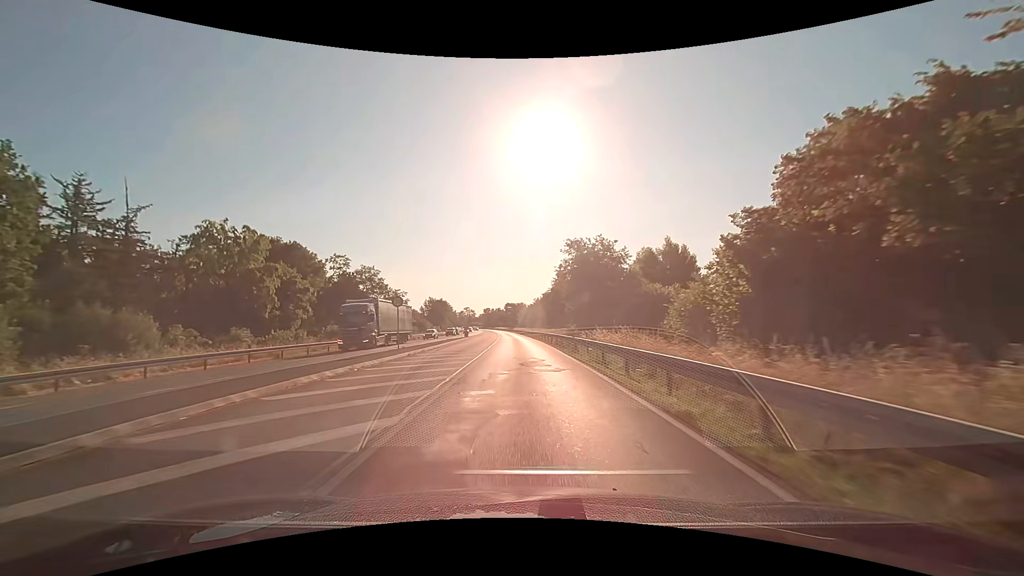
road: primary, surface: asphalt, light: Day
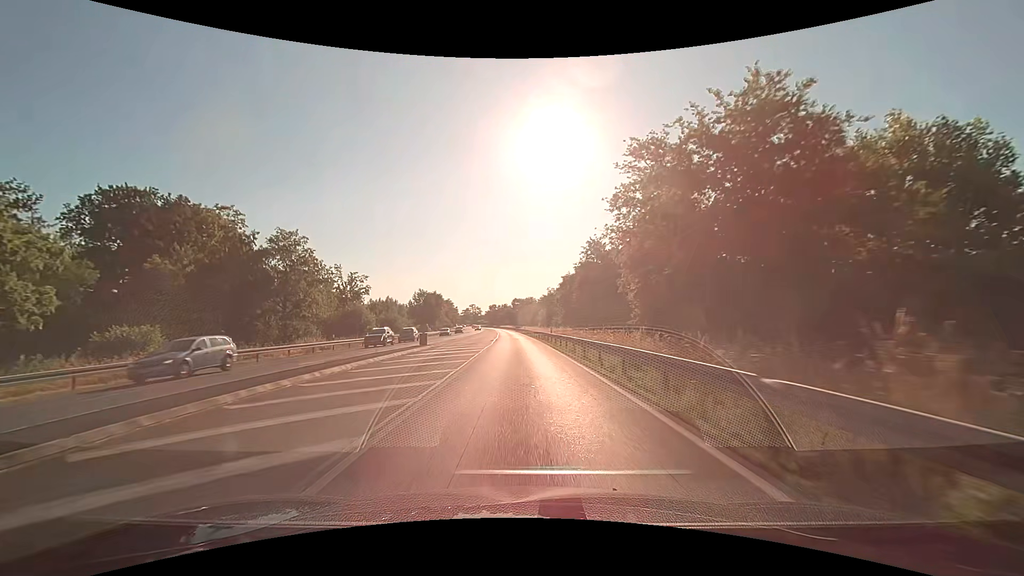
(-0.5, +32.4) m; -1°
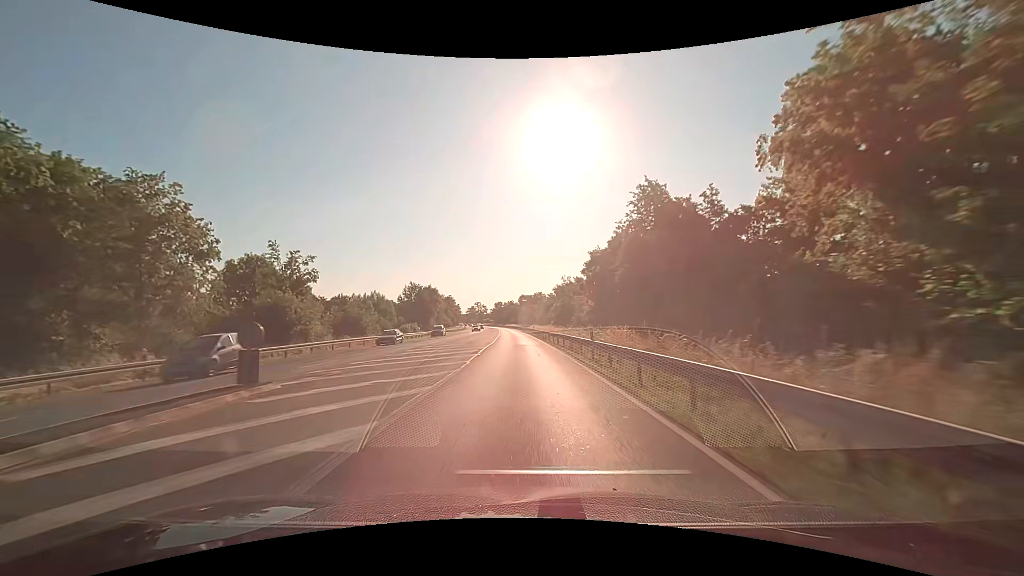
(-0.2, +21.6) m; -1°
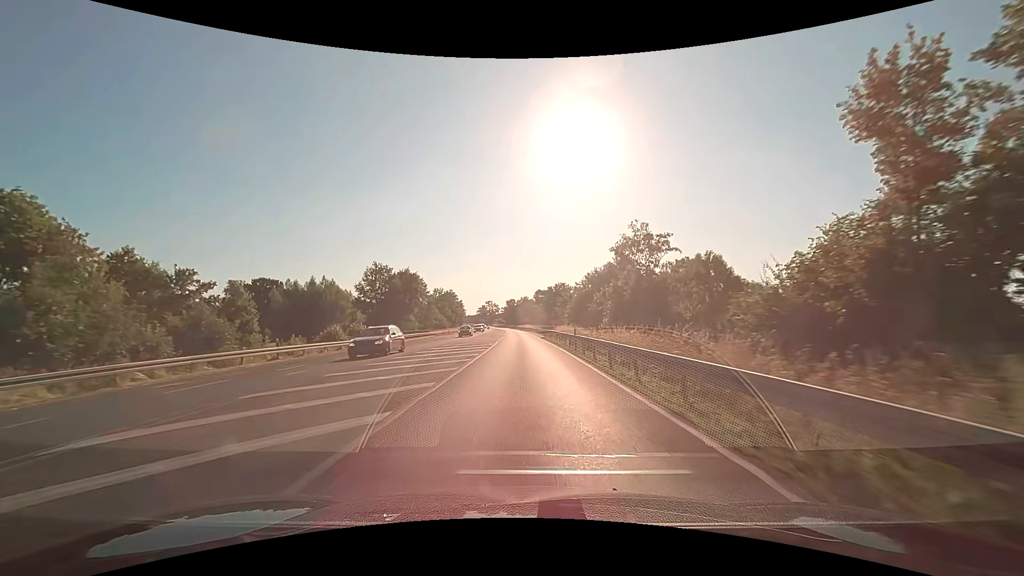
(-0.4, +43.2) m; -1°
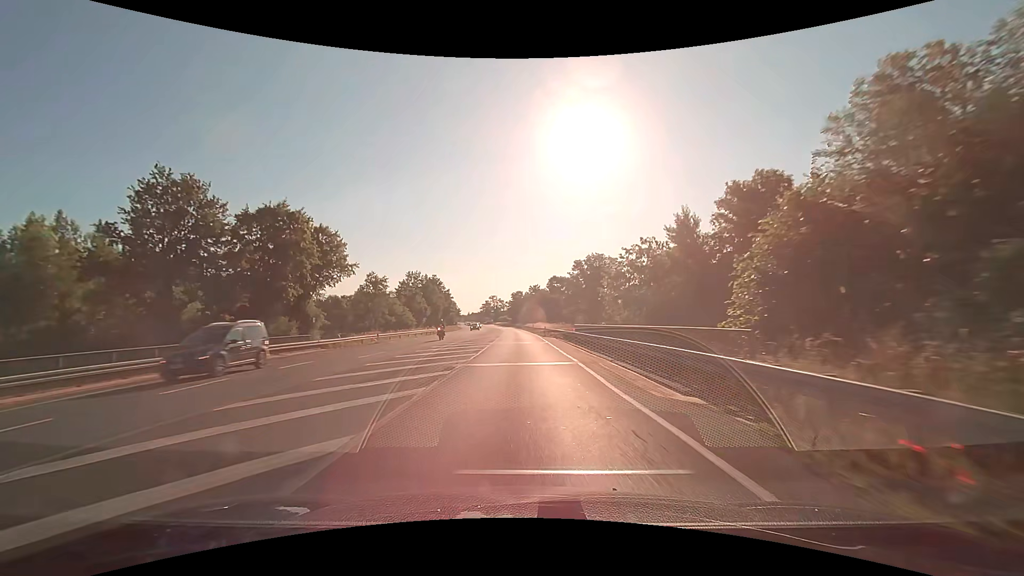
(-0.5, +53.9) m; -1°
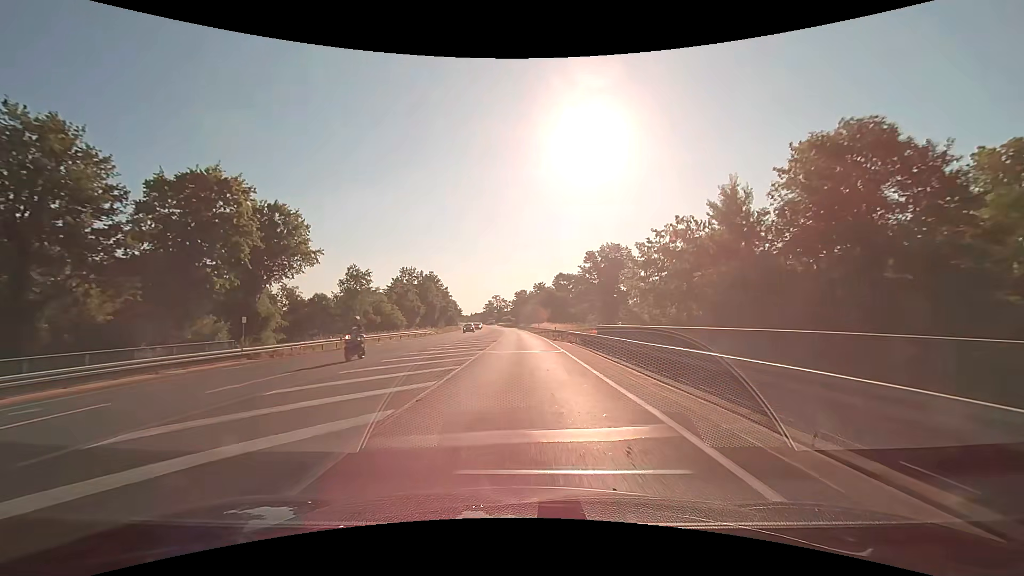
(0.0, +10.8) m; -1°
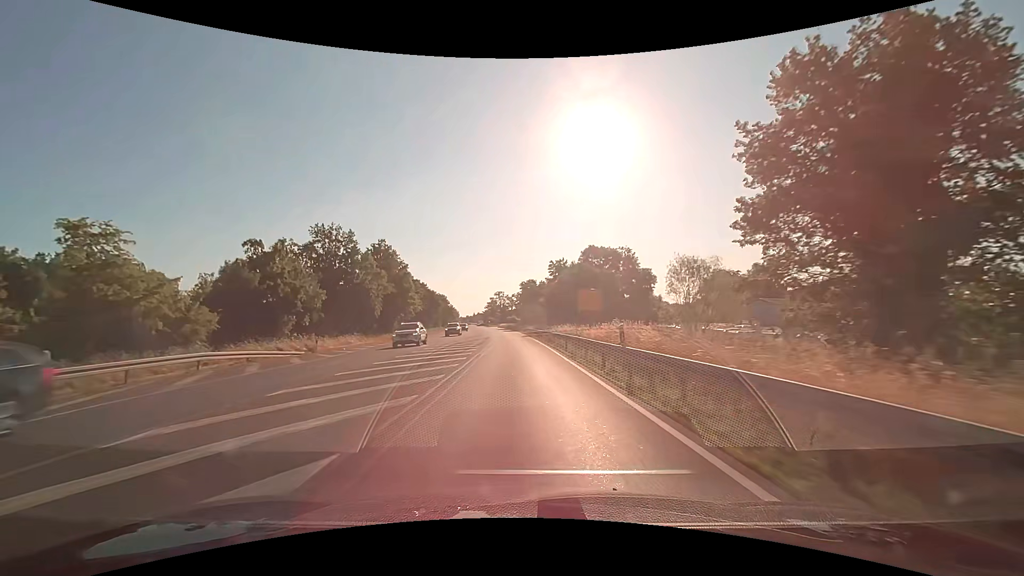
(-0.3, +53.7) m; -1°
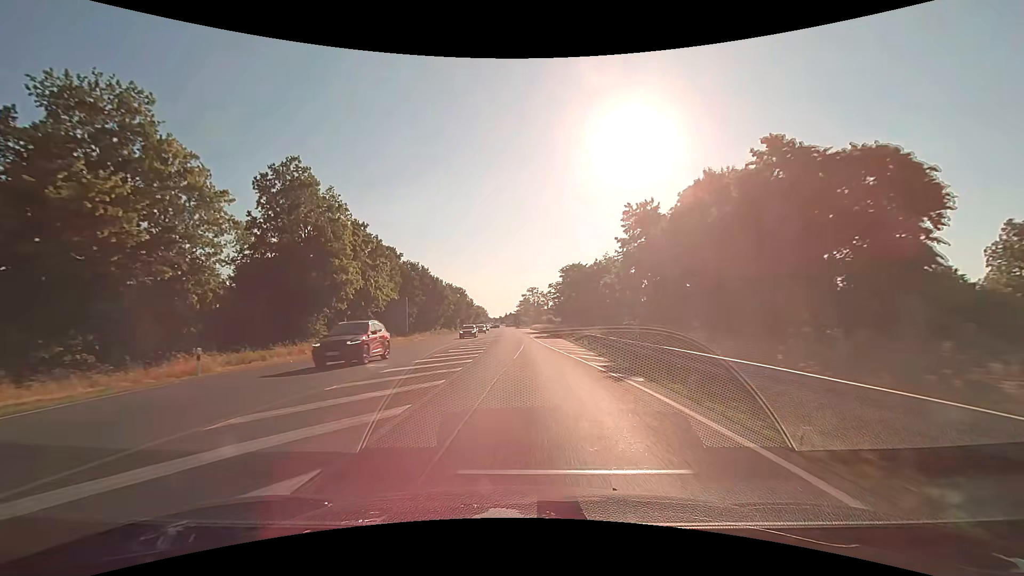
(-1.4, +42.9) m; -4°
(0, +10) (0, +20) (0, +30) (-1, +40) (-1, +50) (-1, +60) (-2, +70) (-2, +80) (-2, +90) (-3, +100) m
